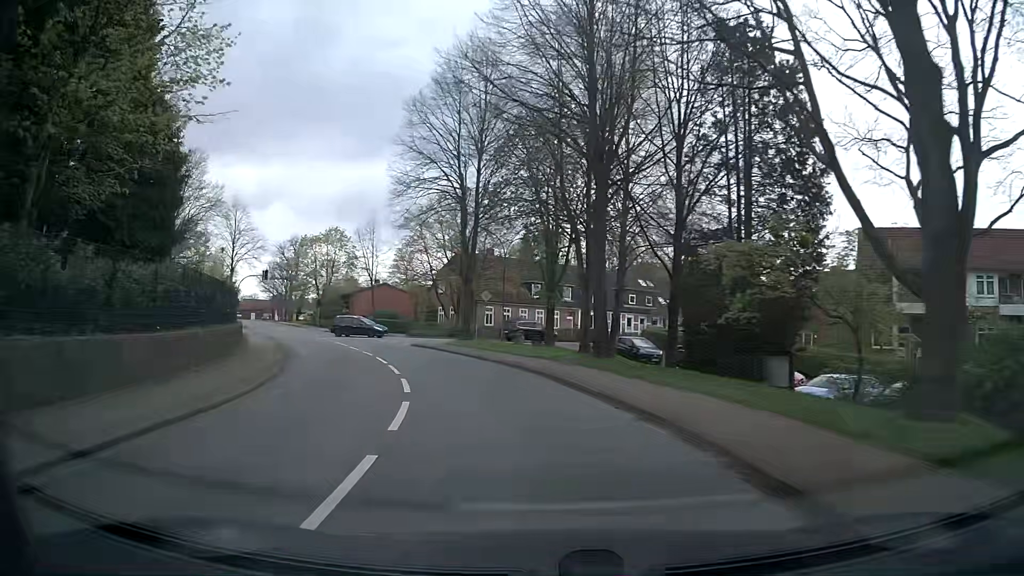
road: secondary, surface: asphalt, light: Day
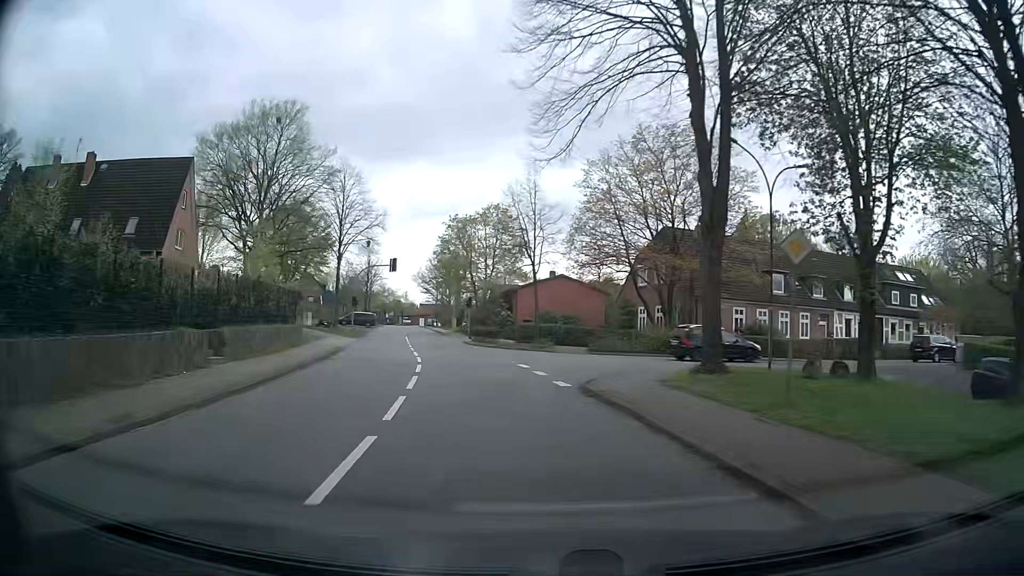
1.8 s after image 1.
(-3.1, +21.8) m; -17°
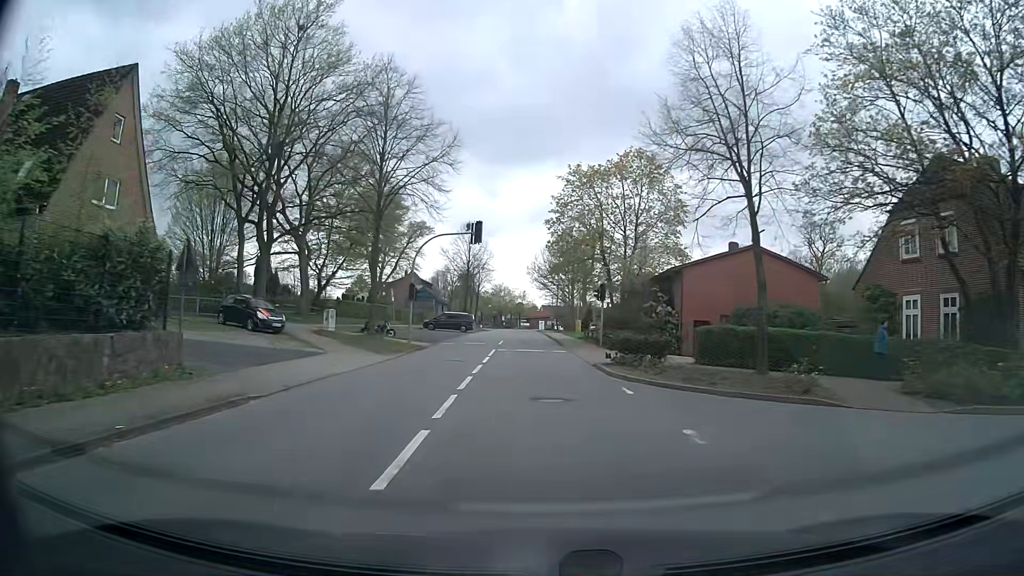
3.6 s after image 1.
(-2.5, +22.2) m; -12°
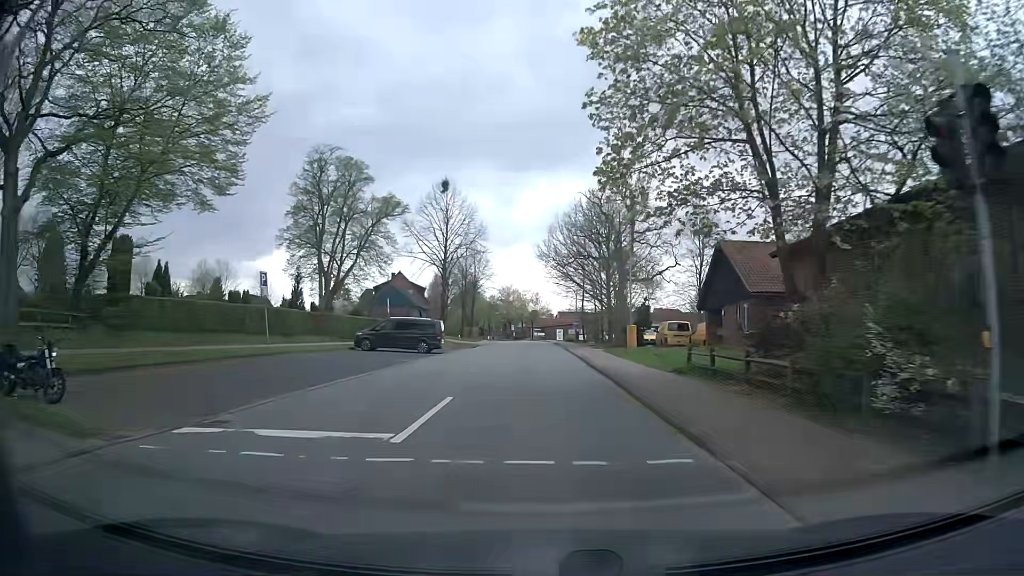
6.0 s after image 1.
(-0.2, +30.4) m; -1°
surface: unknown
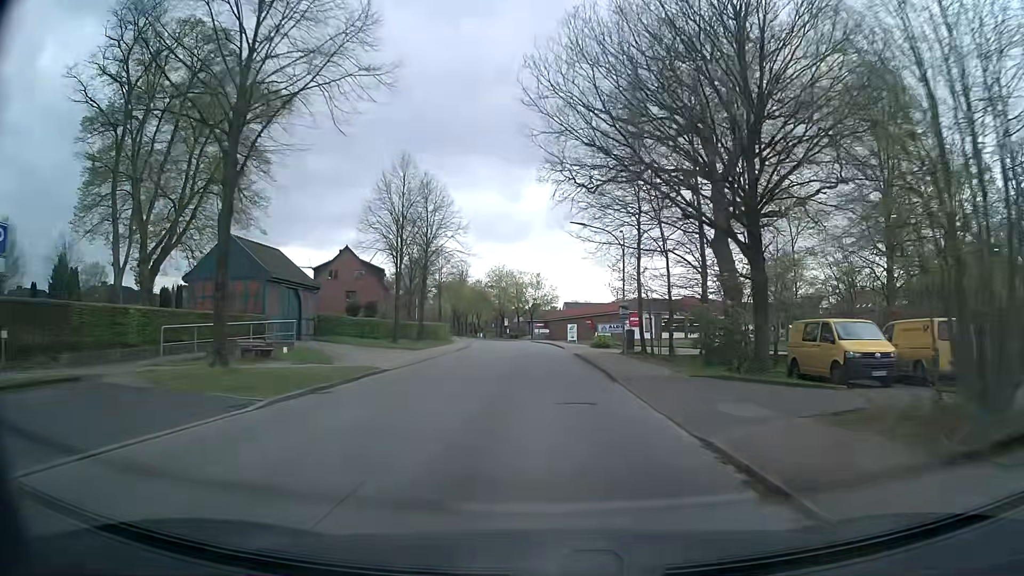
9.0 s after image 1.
(-0.3, +38.6) m; 0°
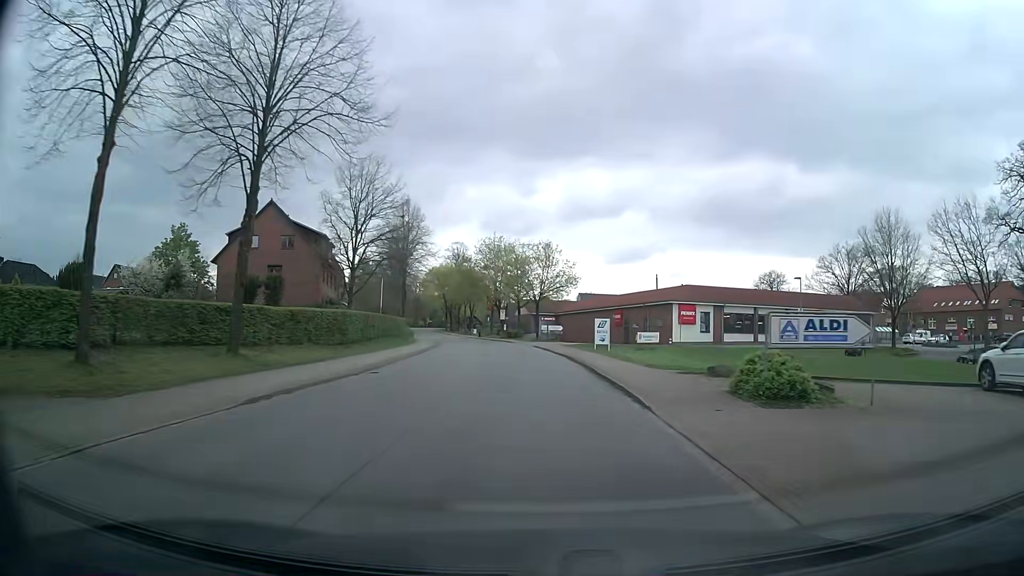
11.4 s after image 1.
(0.0, +31.3) m; -1°
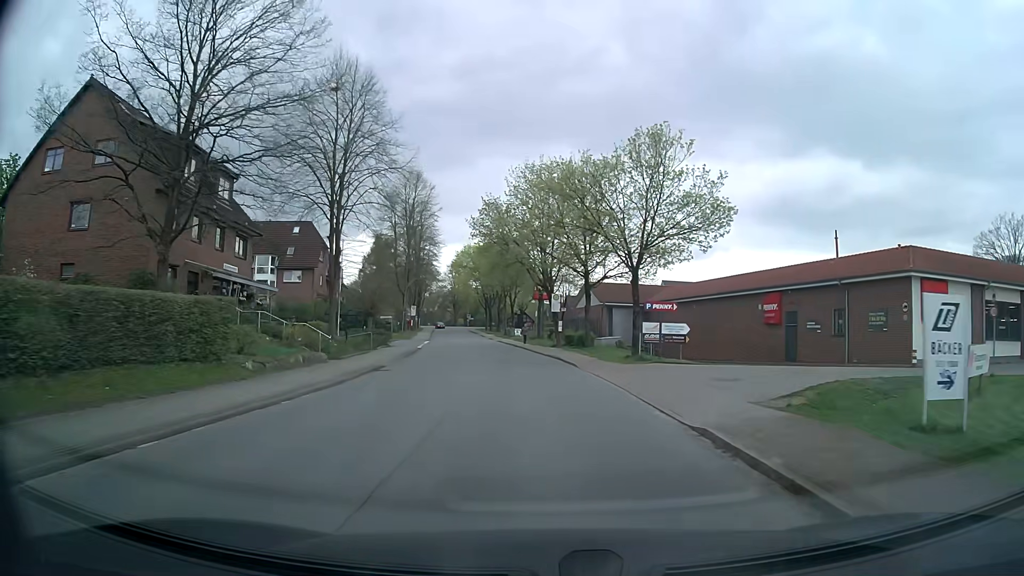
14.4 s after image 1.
(-1.5, +38.1) m; -5°
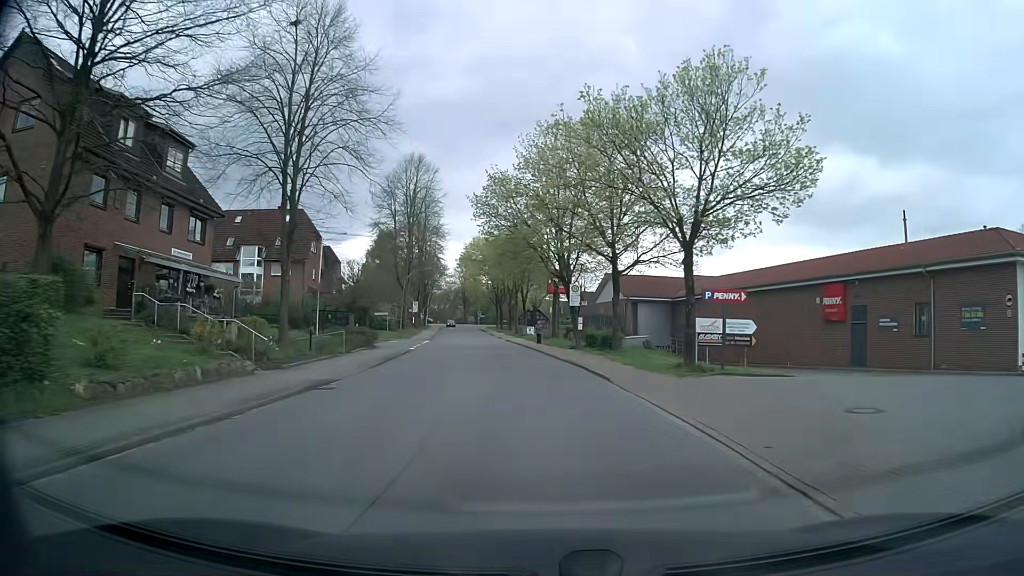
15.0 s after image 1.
(-0.1, +7.6) m; -1°
(0, +10) (-1, +20) (-1, +30) (-2, +40) (-3, +50) (-5, +60) (-6, +70) (-7, +80) (-9, +90) (-10, +99) m
